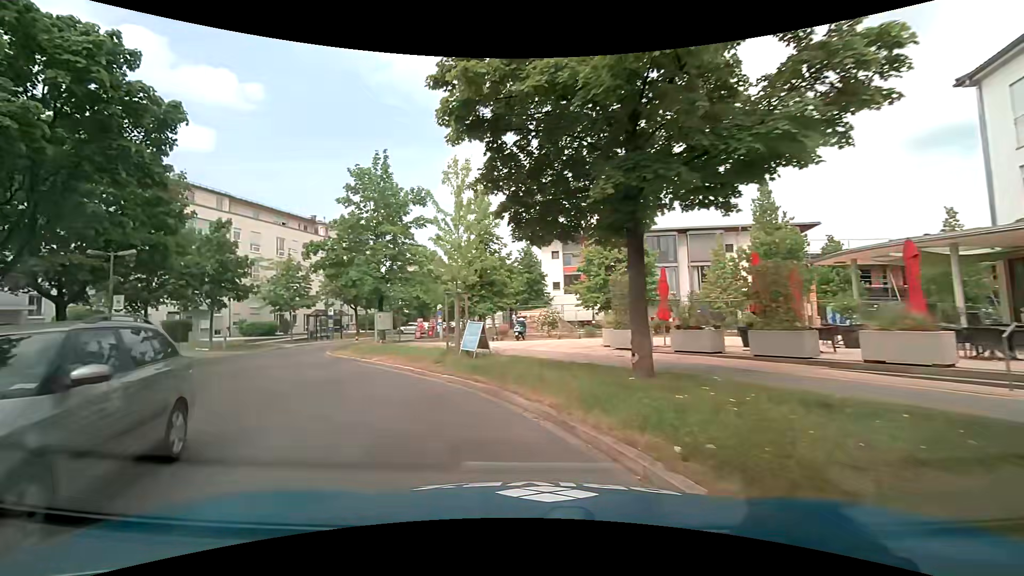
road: residential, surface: asphalt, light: Day
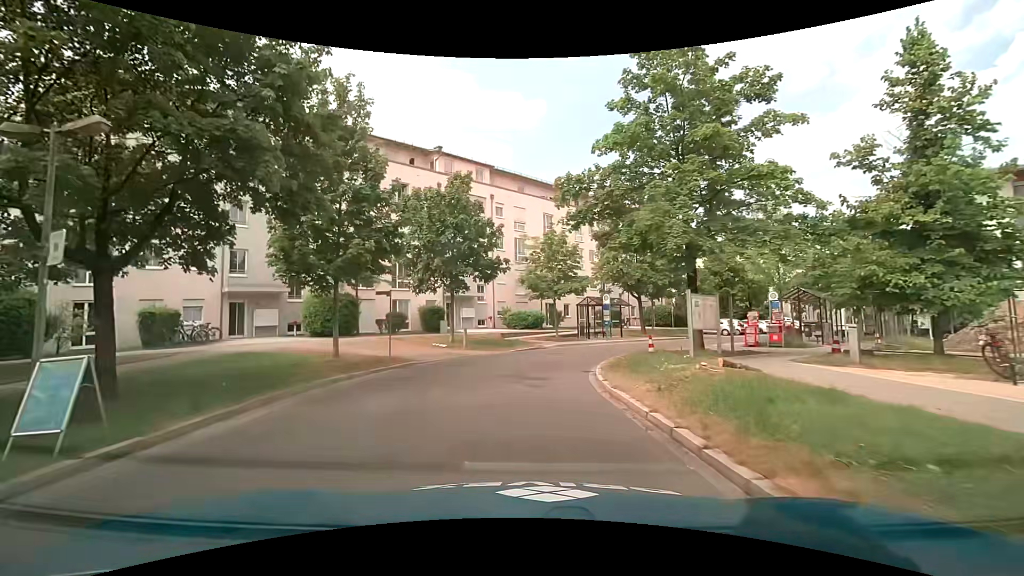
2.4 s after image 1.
(-4.1, +14.0) m; -31°
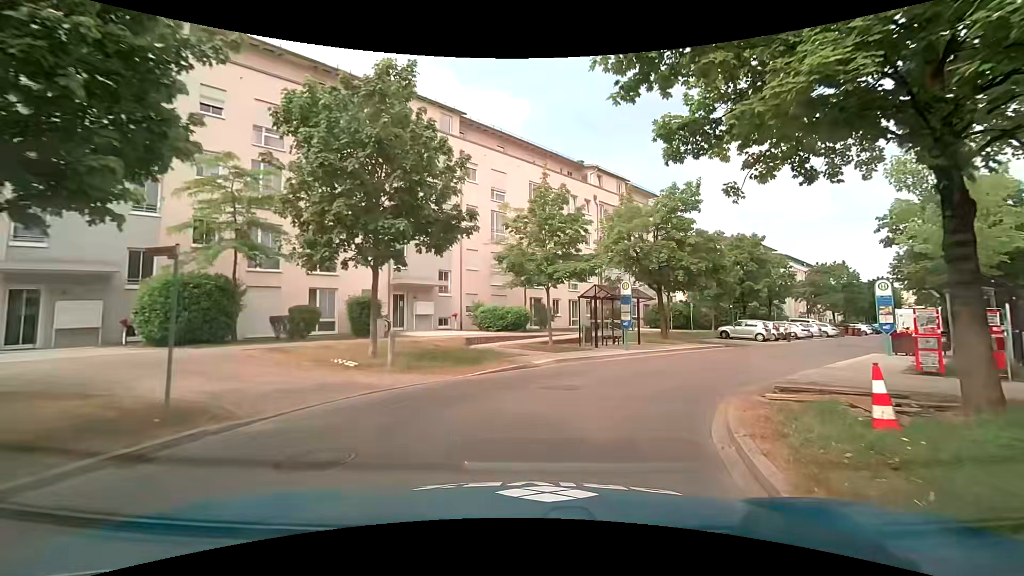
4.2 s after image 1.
(+0.1, +11.0) m; +3°
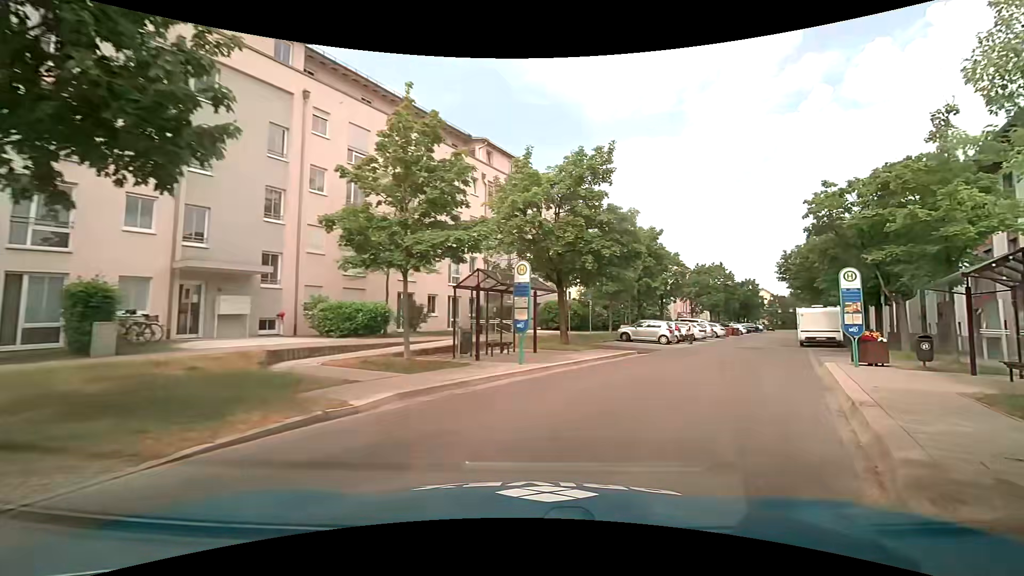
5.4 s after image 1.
(+0.8, +7.3) m; +13°
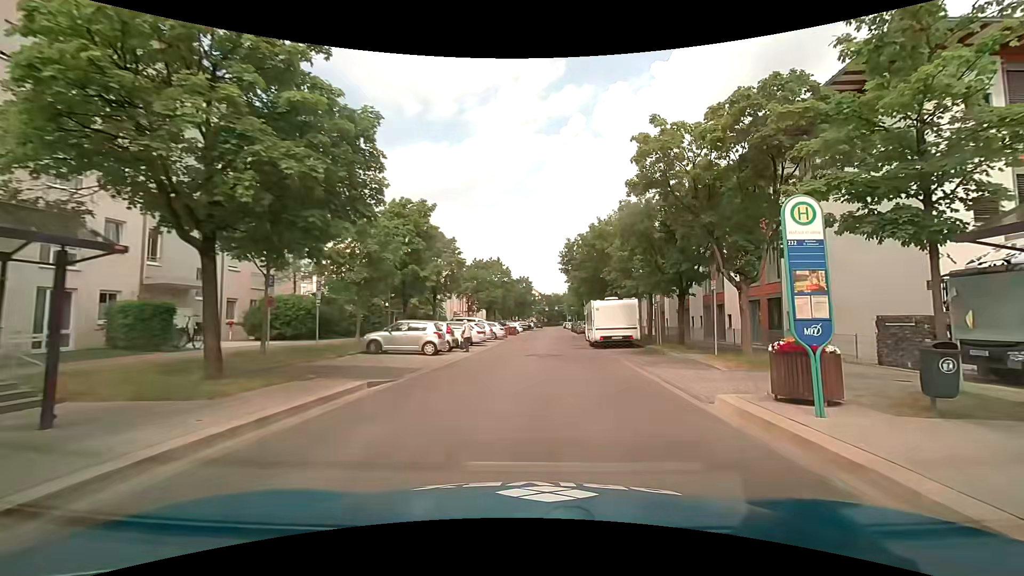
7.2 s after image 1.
(+2.7, +10.8) m; +24°
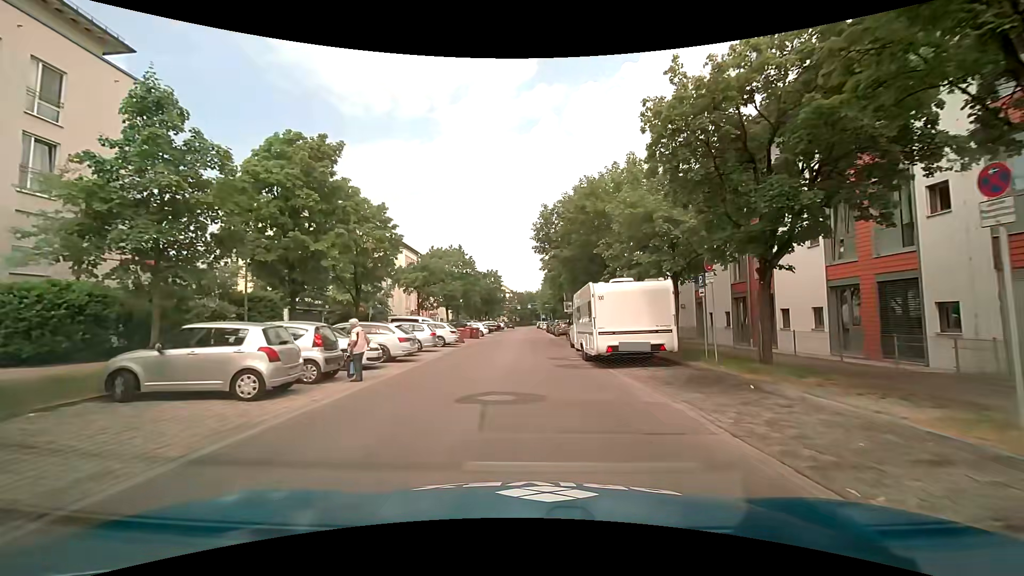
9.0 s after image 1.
(+0.6, +11.7) m; +4°
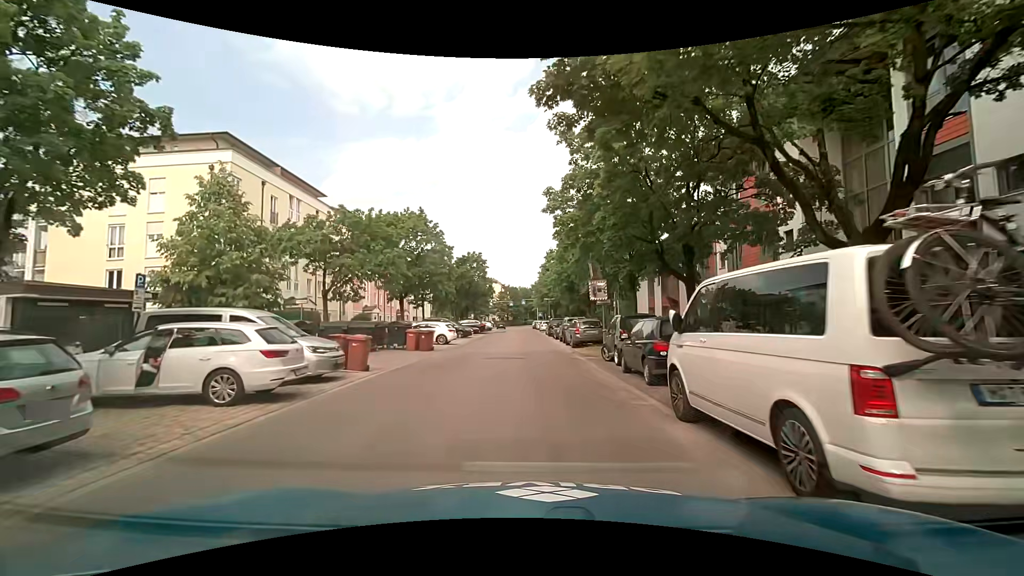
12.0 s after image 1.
(0.0, +20.3) m; +1°
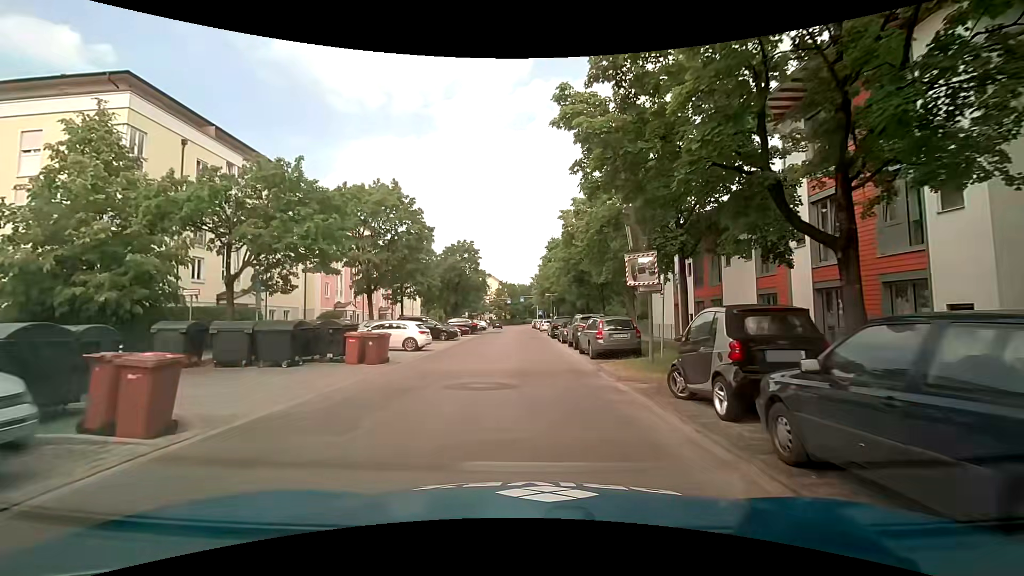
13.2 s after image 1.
(-0.1, +8.2) m; -2°
(0, +10) (+1, +20) (+1, +30) (+1, +40) (+1, +50) (+1, +60) (+1, +70) (+2, +80) (+2, +90) (+2, +100) m
